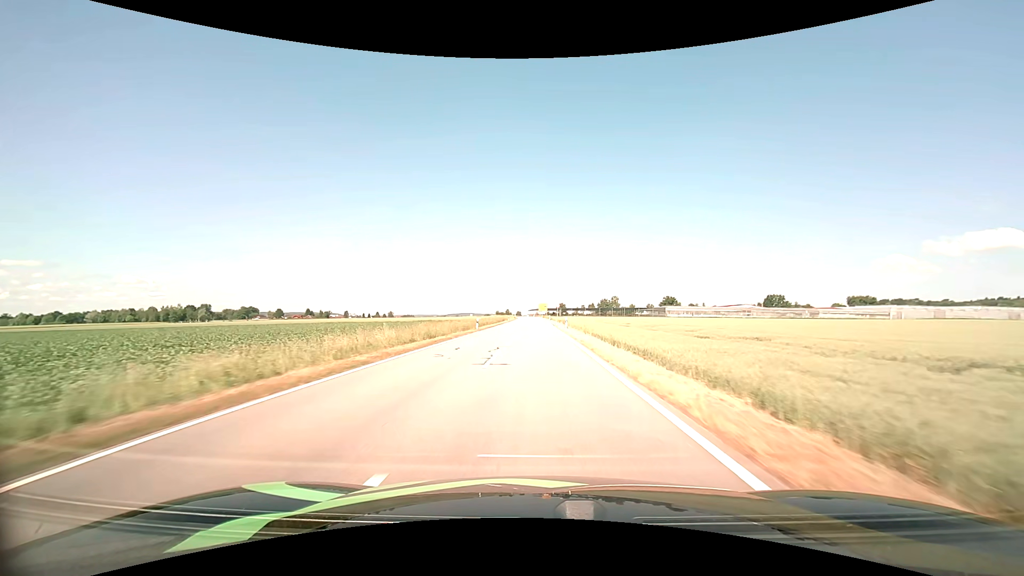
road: tertiary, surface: asphalt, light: Day
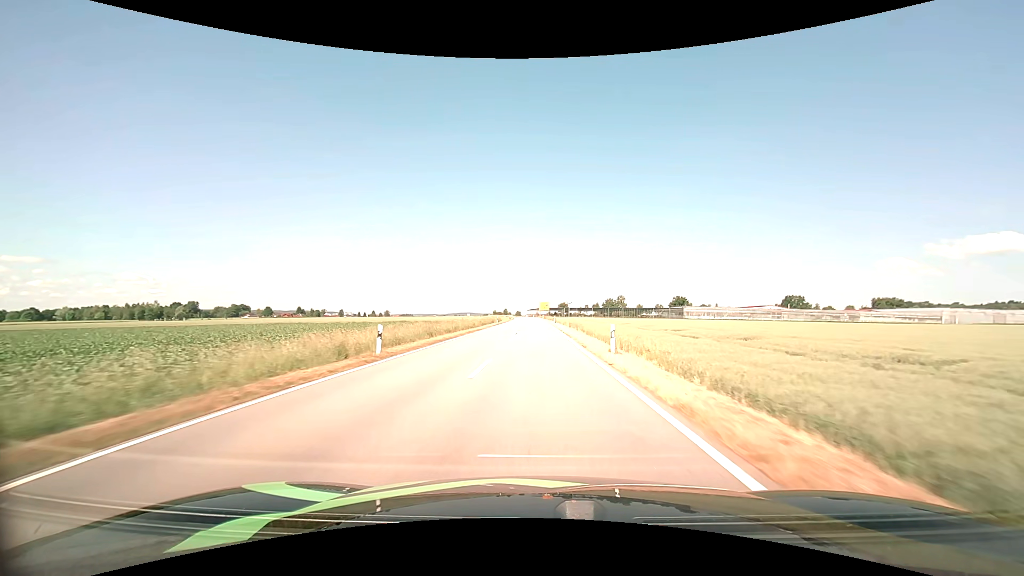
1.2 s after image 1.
(0.0, +26.9) m; 0°
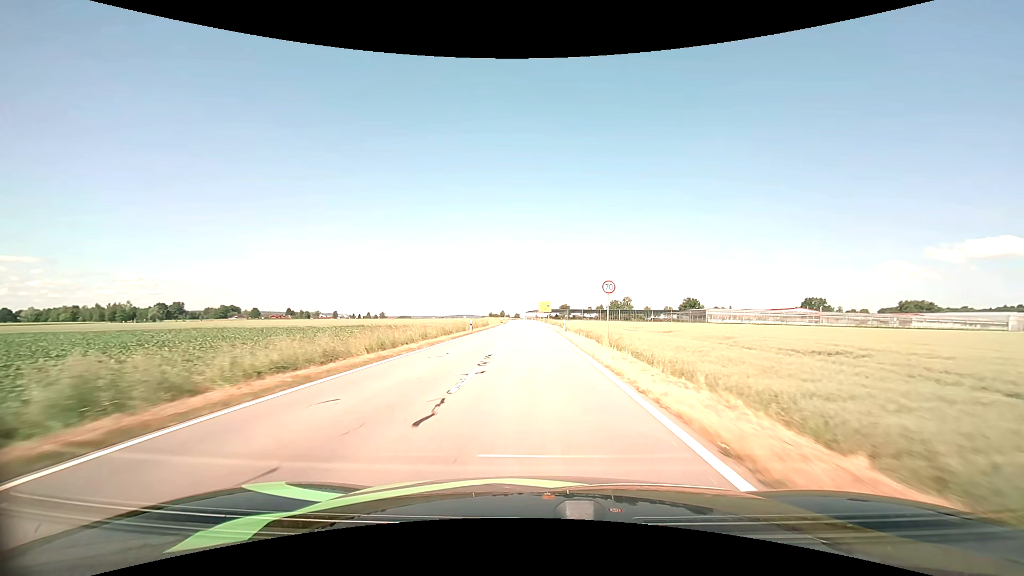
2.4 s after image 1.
(0.0, +26.5) m; 0°
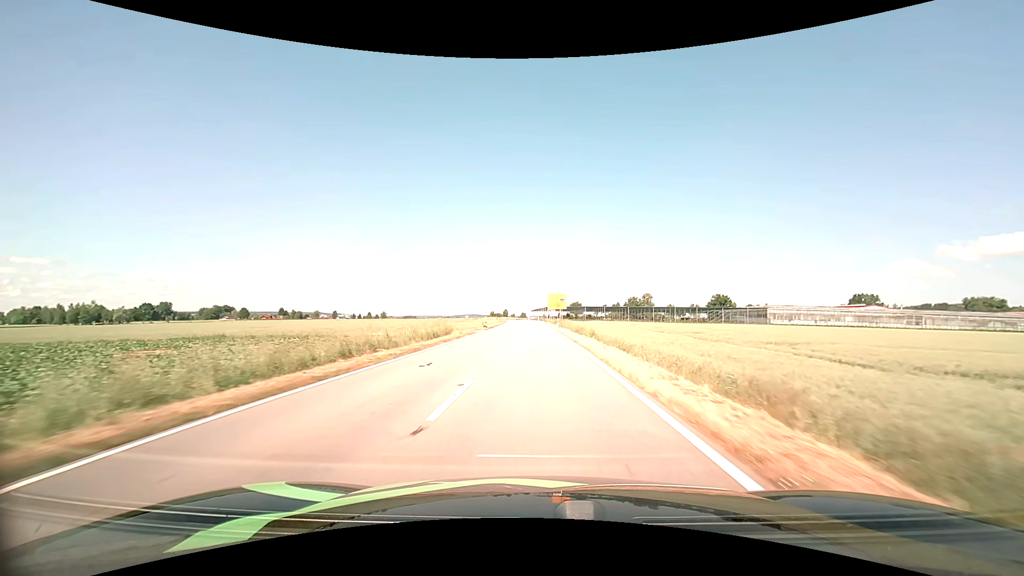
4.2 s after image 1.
(-0.2, +39.5) m; -1°
(0, +10) (0, +20) (0, +30) (0, +40) (0, +50) (0, +60) (-1, +70) (-1, +80) (-1, +90) (-2, +100) m
